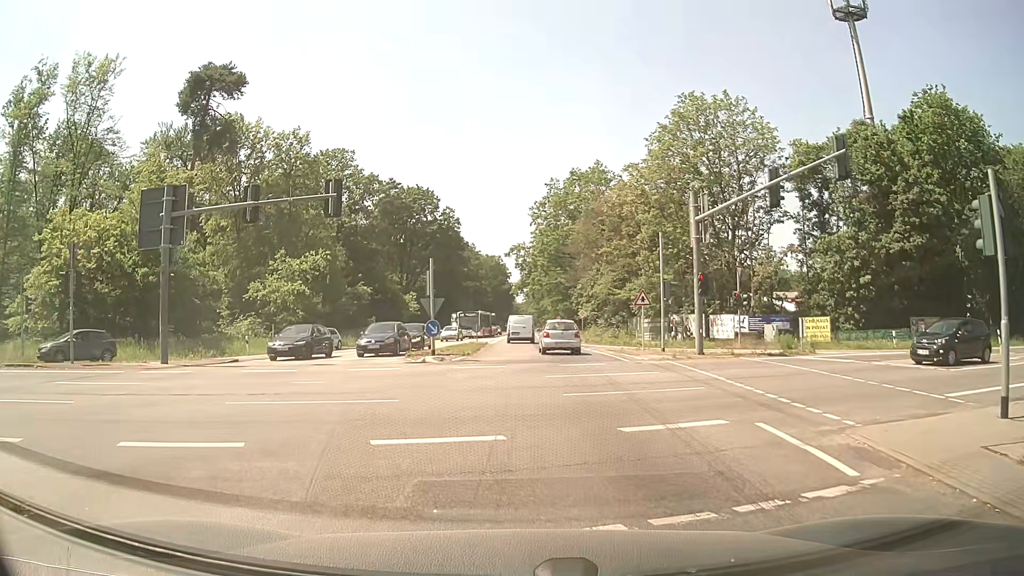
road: secondary_link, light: Day
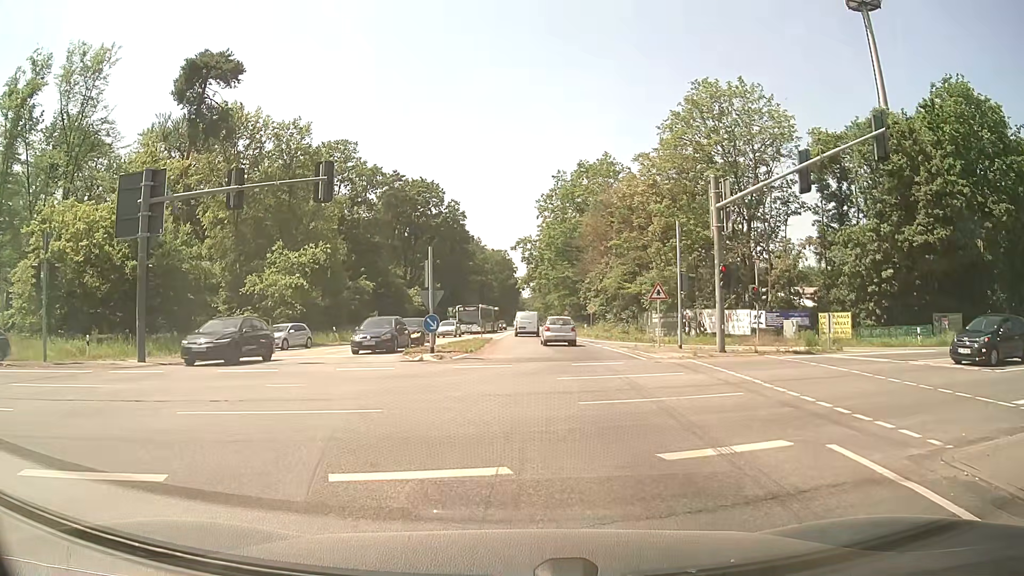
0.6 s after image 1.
(0.0, +2.0) m; -1°
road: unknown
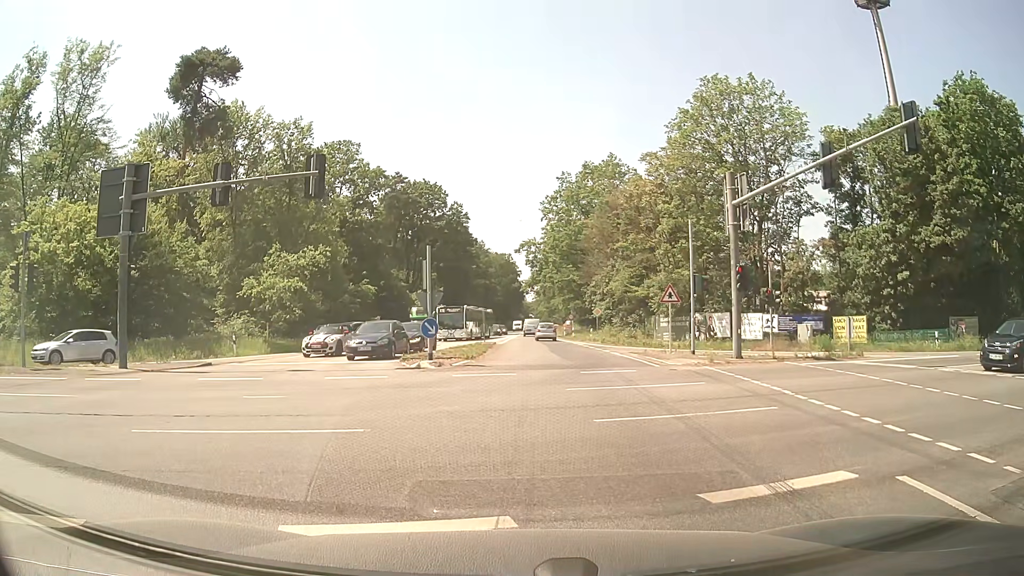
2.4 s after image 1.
(0.0, +1.3) m; +1°
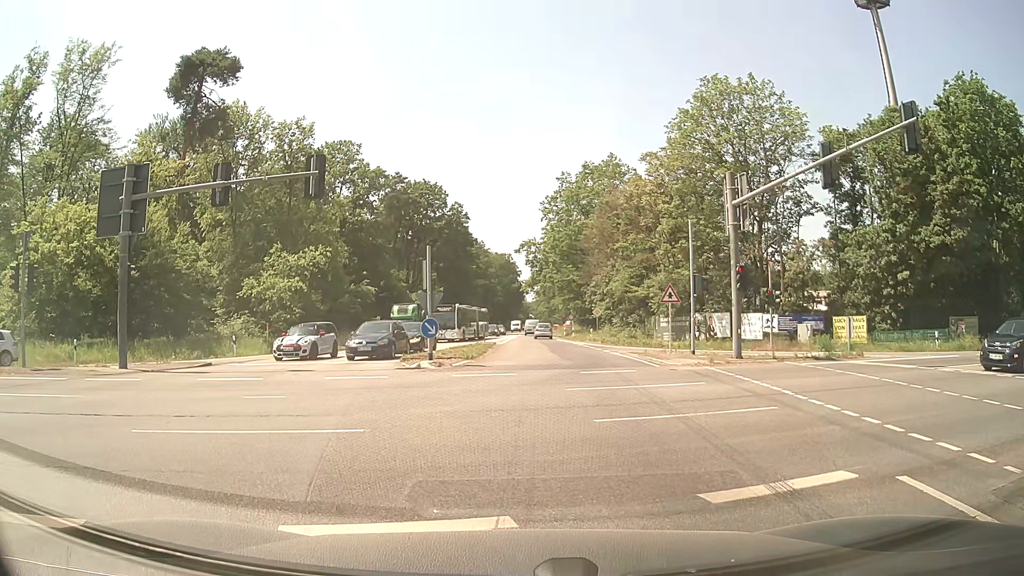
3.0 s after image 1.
(0.0, 0.0) m; 0°
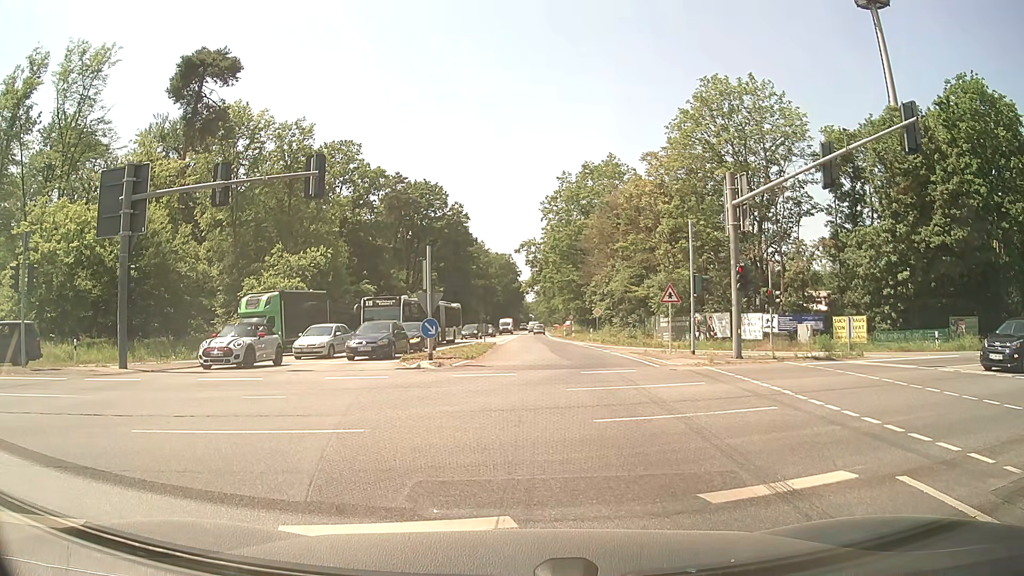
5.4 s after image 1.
(0.0, 0.0) m; 0°
